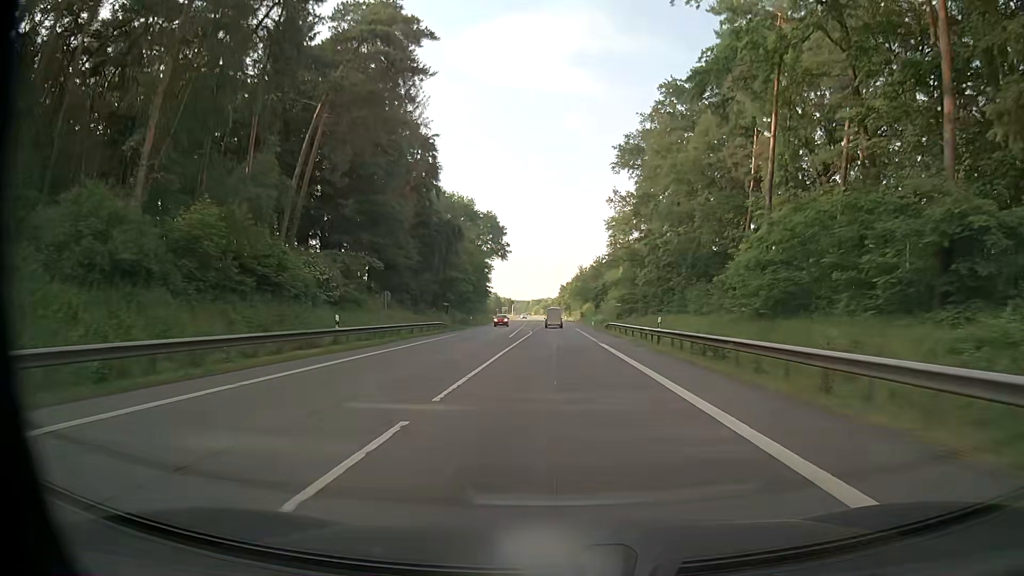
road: primary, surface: asphalt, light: Day
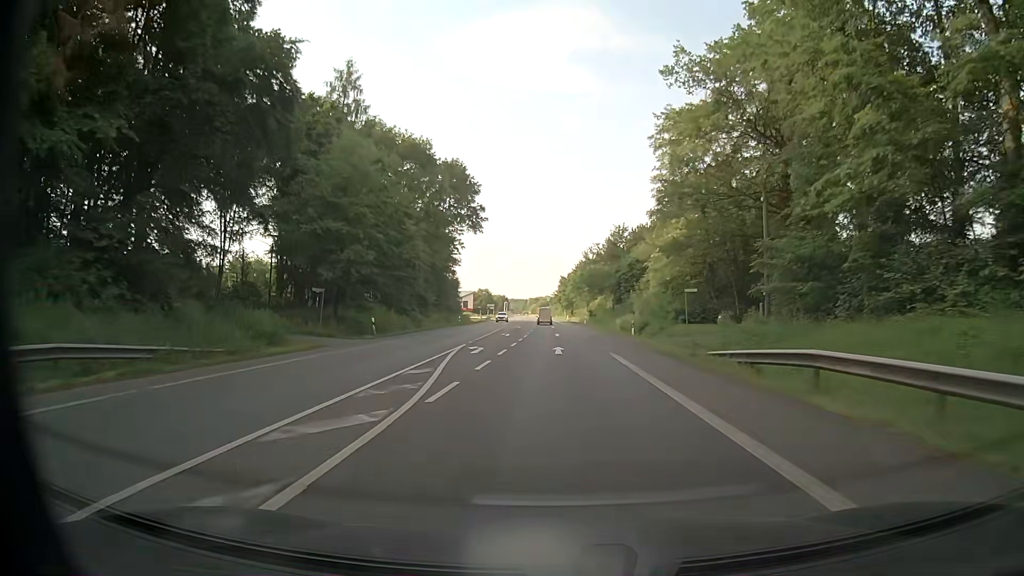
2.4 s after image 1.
(0.0, +45.0) m; 0°
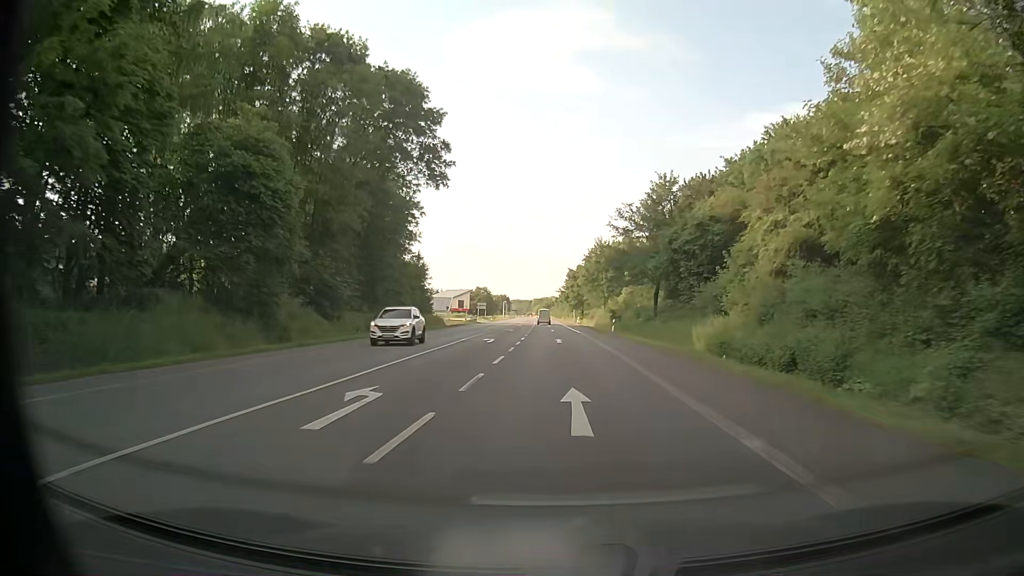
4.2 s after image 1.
(+0.1, +34.1) m; -1°
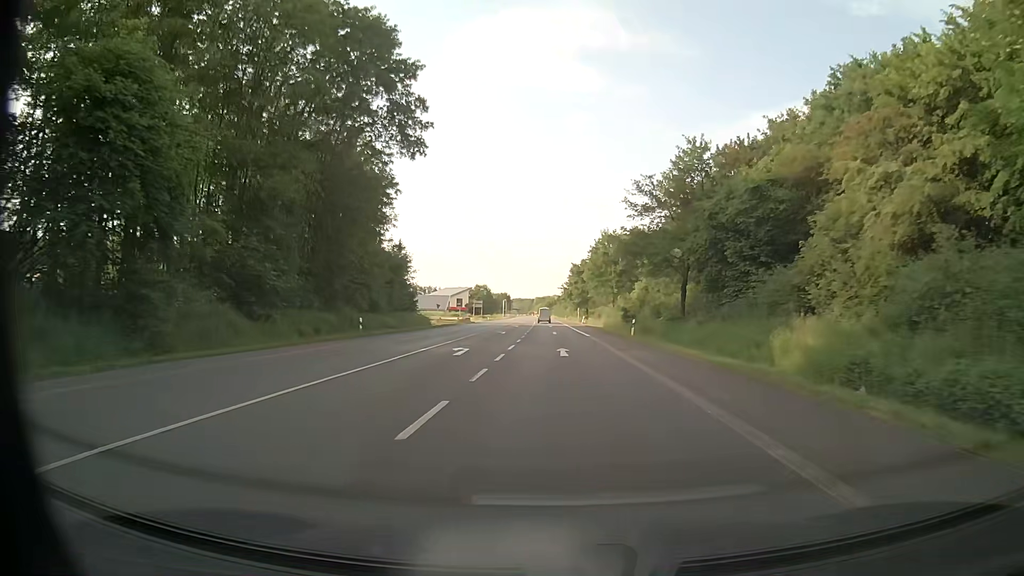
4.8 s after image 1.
(+0.1, +11.4) m; +1°
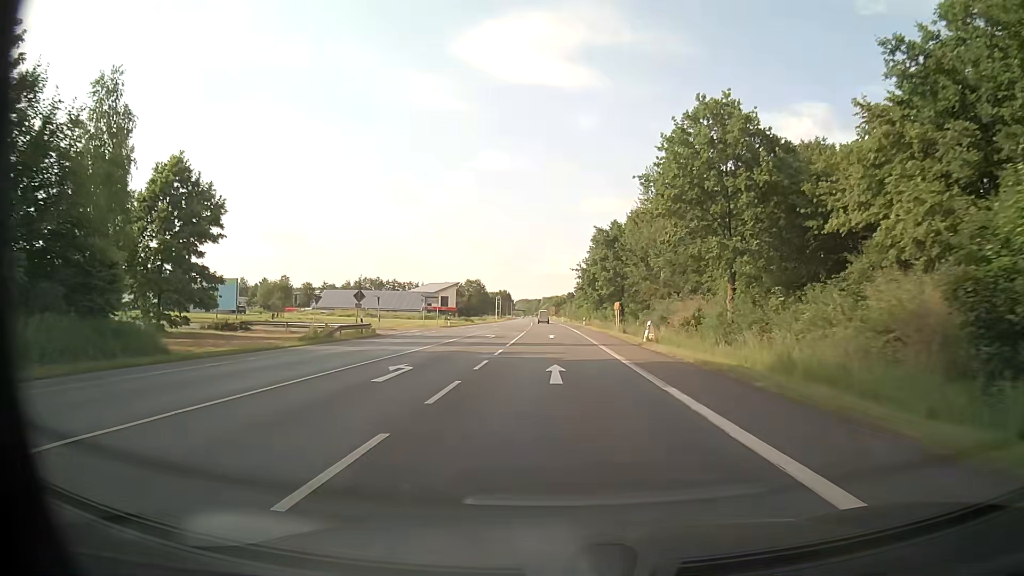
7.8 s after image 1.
(-1.0, +57.2) m; -1°
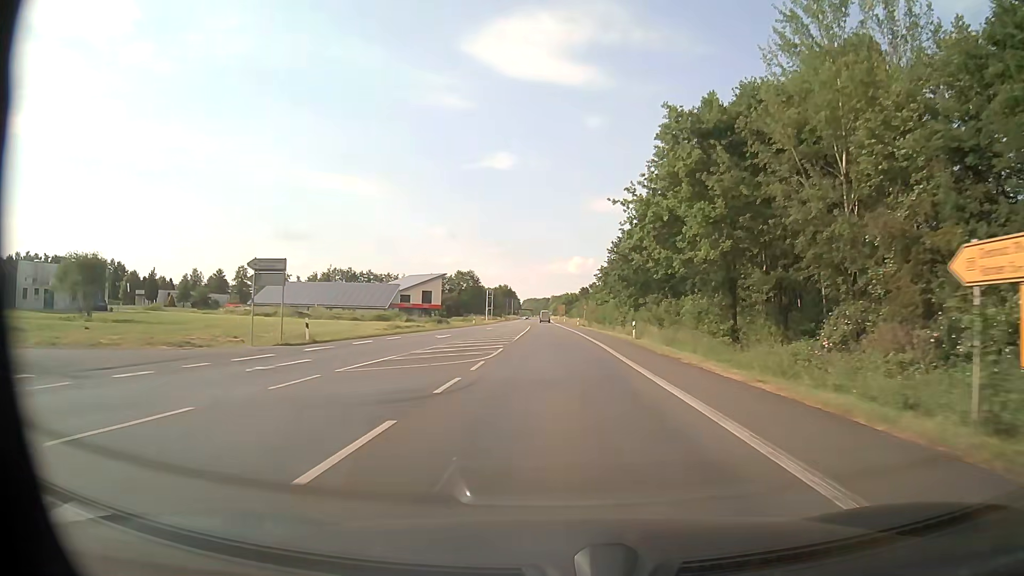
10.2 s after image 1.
(-0.3, +45.8) m; -1°
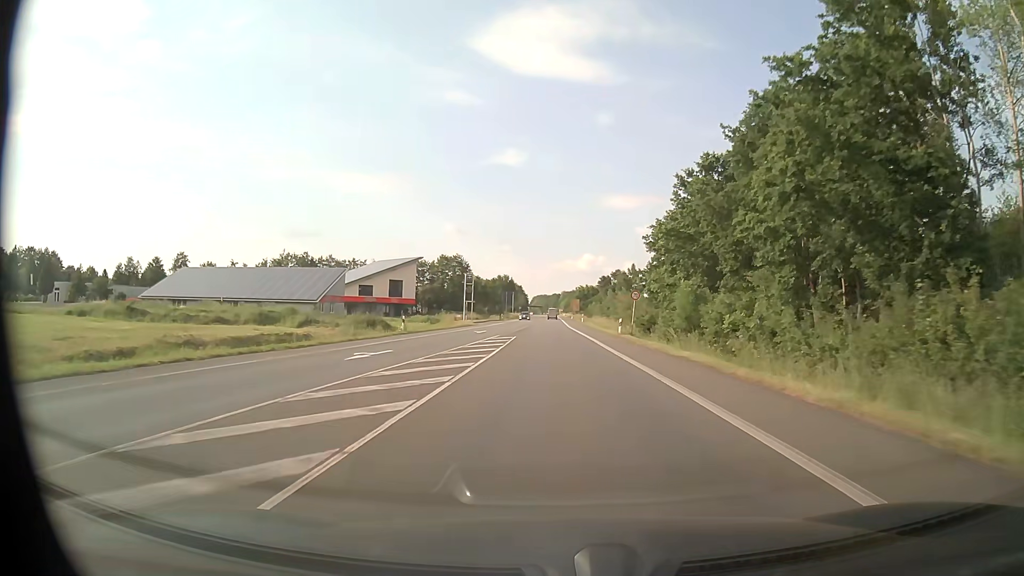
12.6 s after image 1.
(-0.5, +45.8) m; -1°
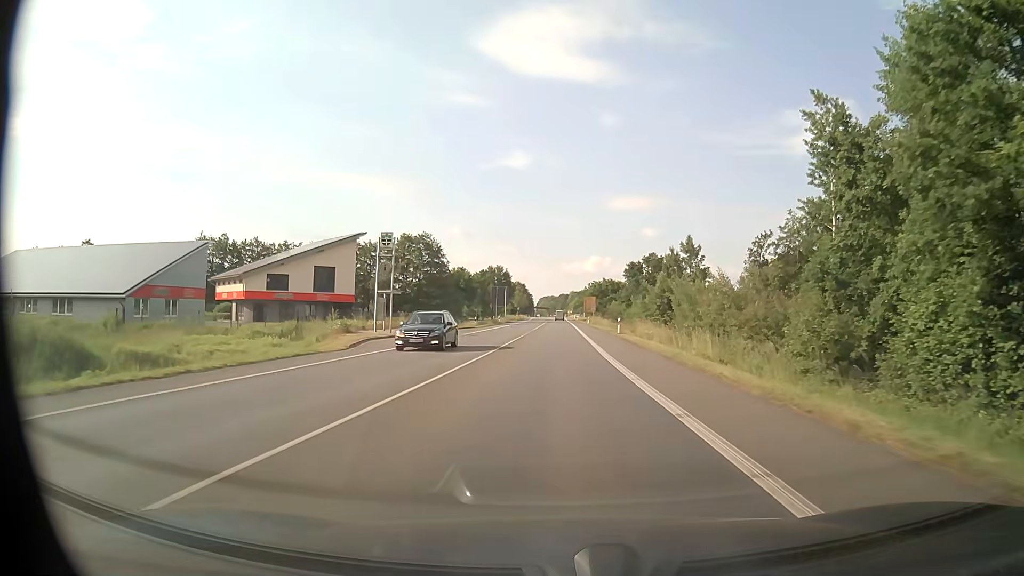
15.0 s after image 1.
(-0.3, +45.9) m; -1°
(0, +10) (0, +20) (0, +30) (0, +40) (0, +50) (0, +60) (0, +70) (0, +80) (0, +90) (0, +100) m
